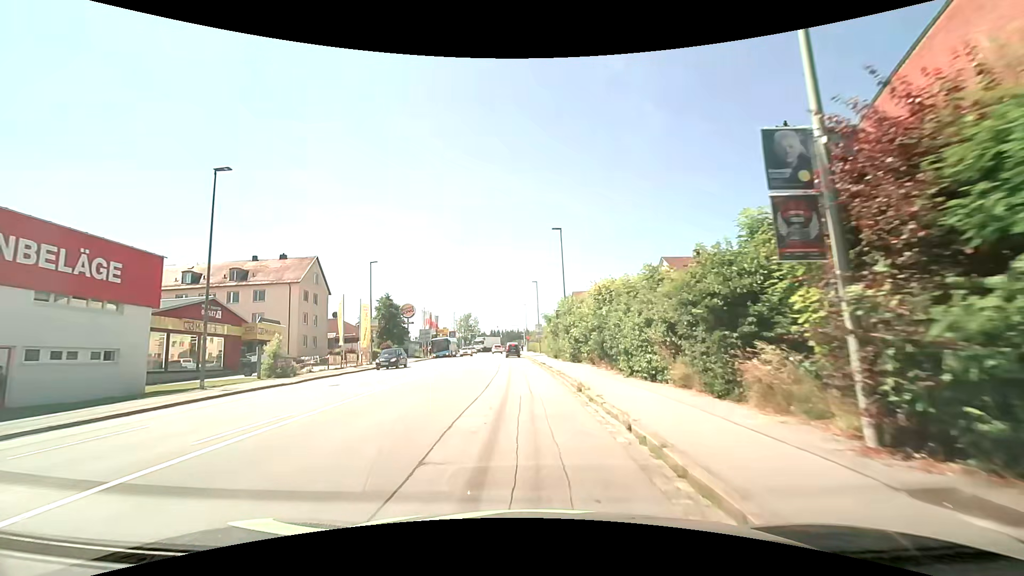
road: tertiary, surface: asphalt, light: Day
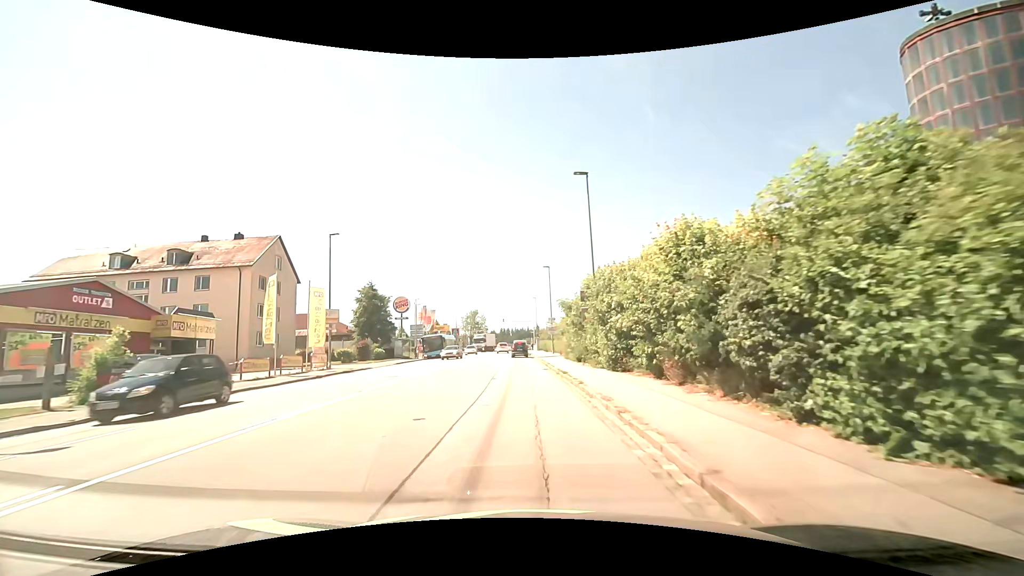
(-0.2, +12.6) m; -1°
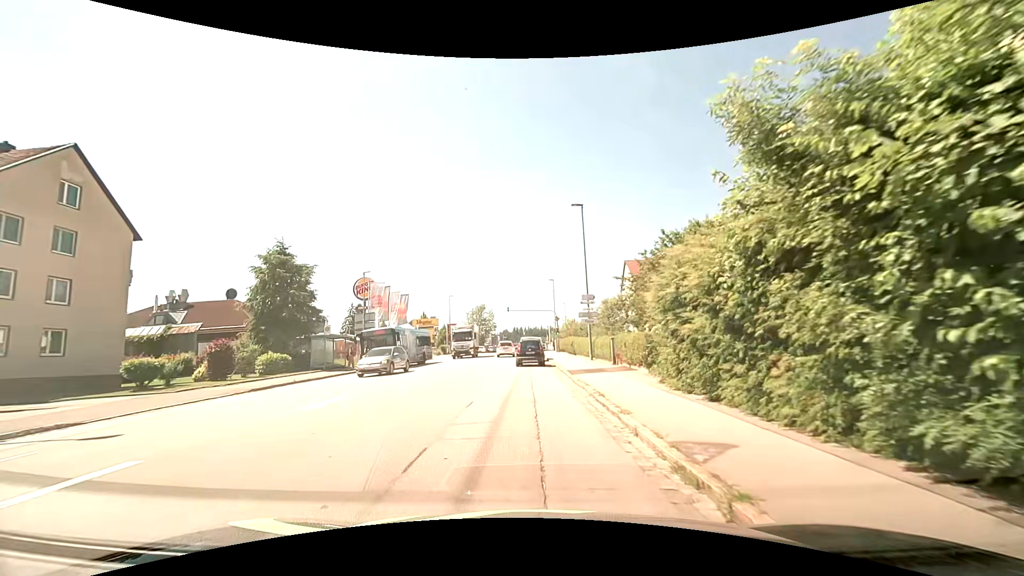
(-0.4, +25.9) m; 0°
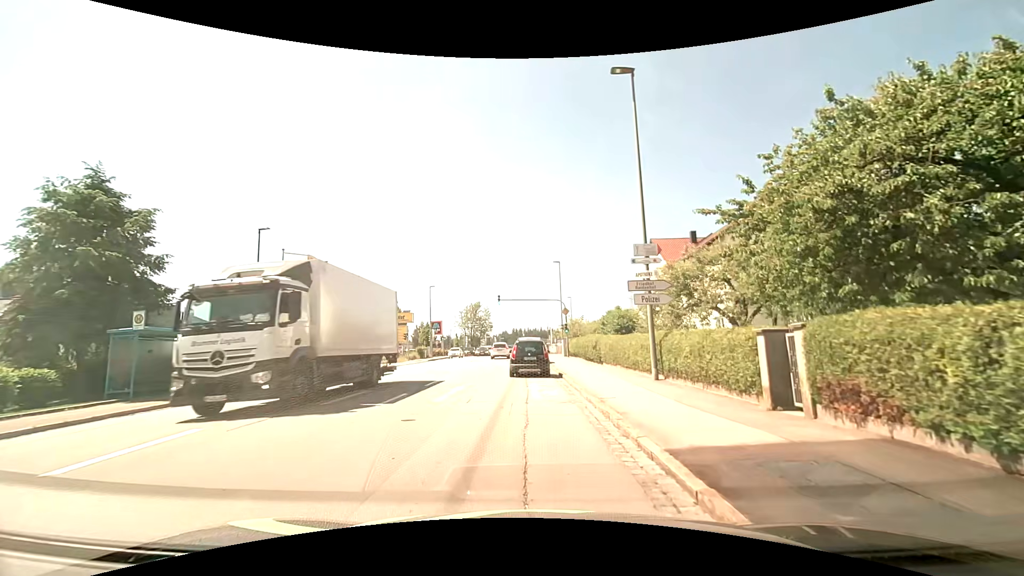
(-0.4, +16.4) m; -2°
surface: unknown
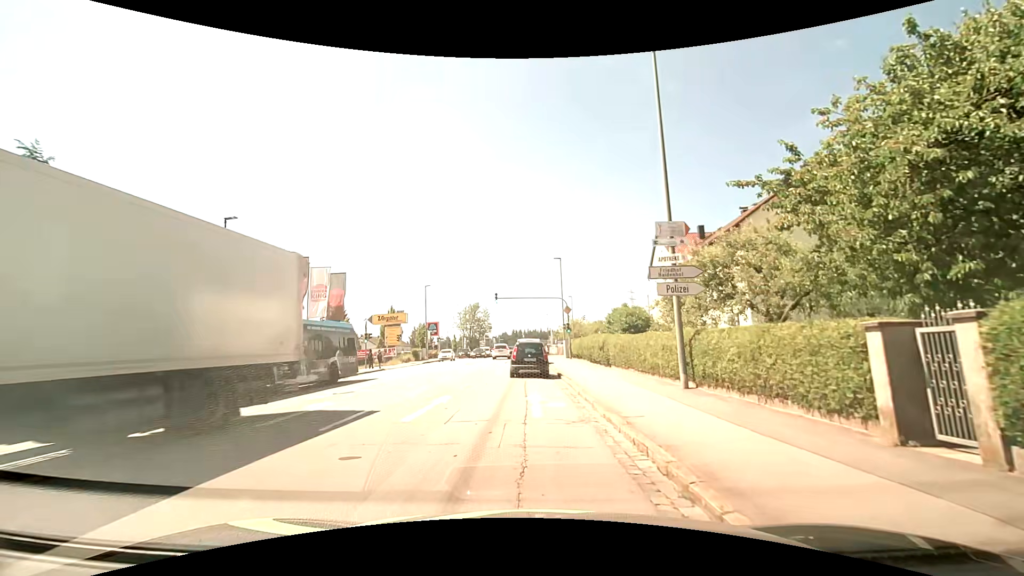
(0.0, +2.9) m; 0°
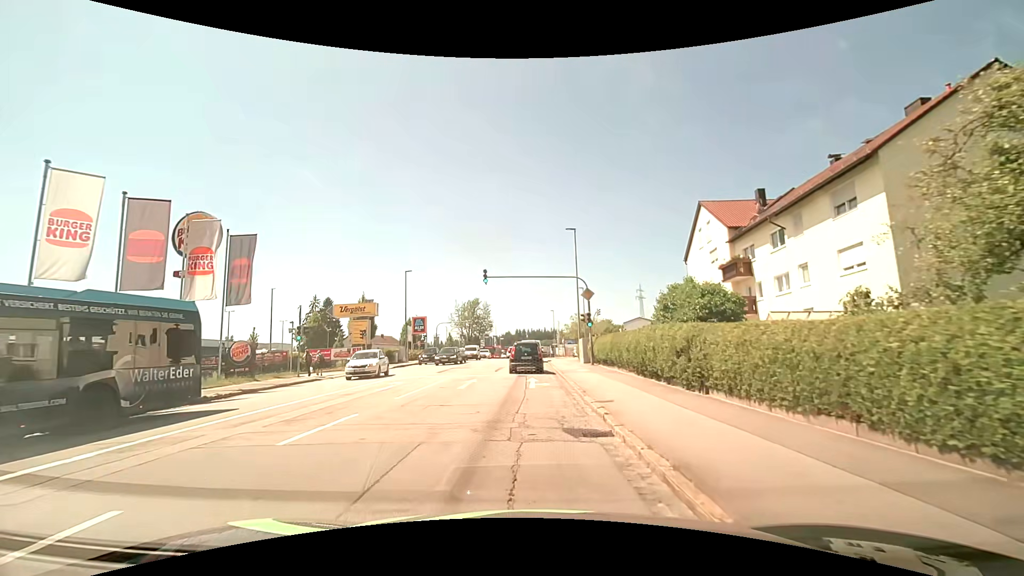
(0.0, +13.2) m; 0°
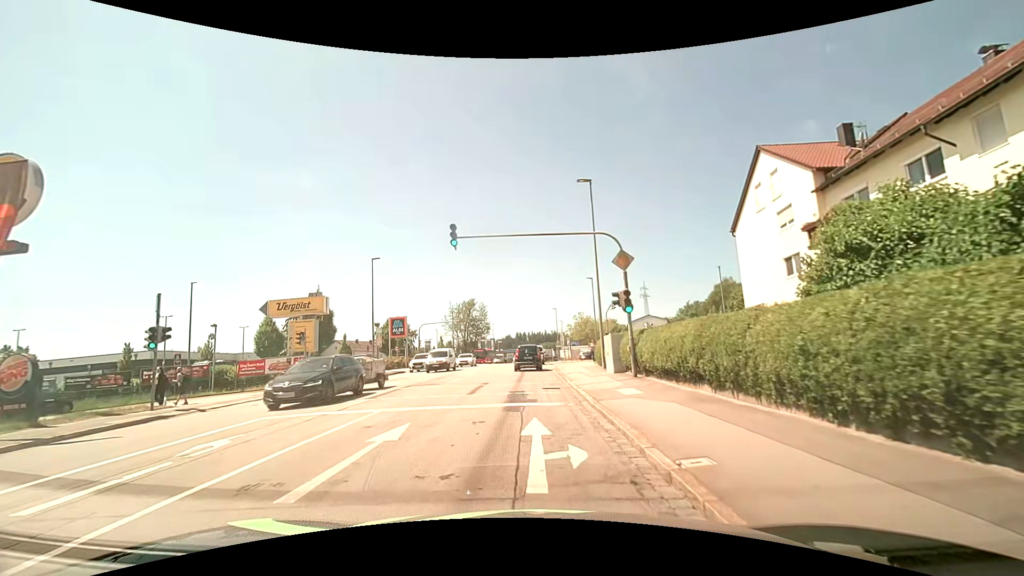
(-0.1, +11.8) m; -1°
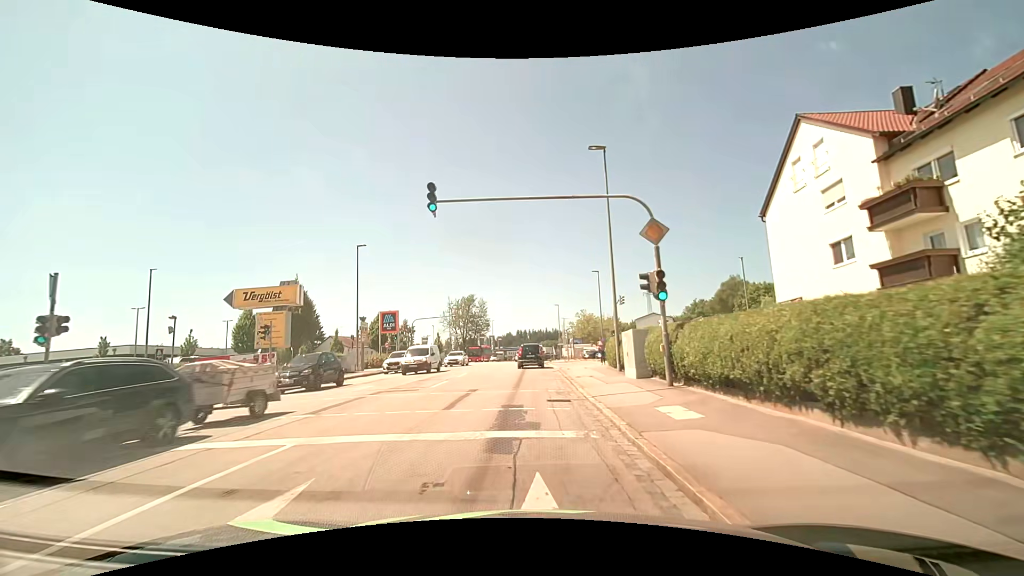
(0.0, +4.3) m; 0°
(0, +10) (0, +20) (0, +30) (0, +40) (0, +50) (0, +60) (+1, +70) (+1, +80) (+1, +90) (+1, +100) m
